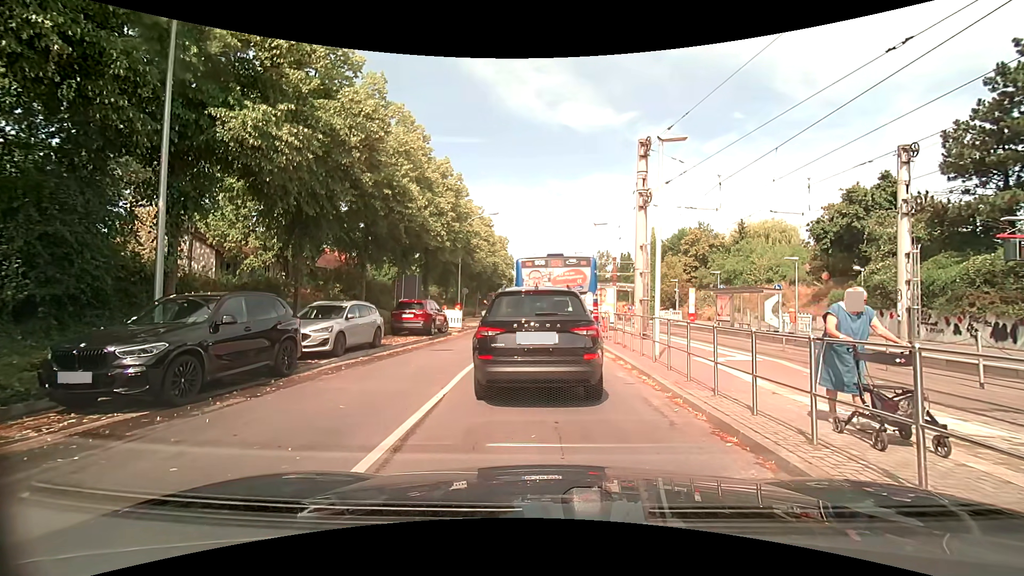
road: tertiary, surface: asphalt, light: Day
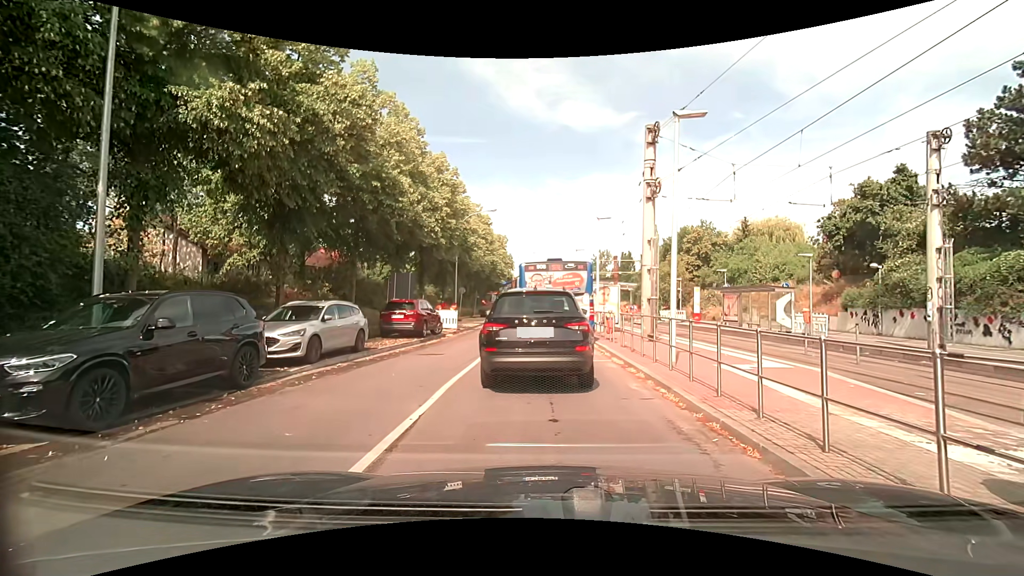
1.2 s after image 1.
(0.0, +1.5) m; +2°
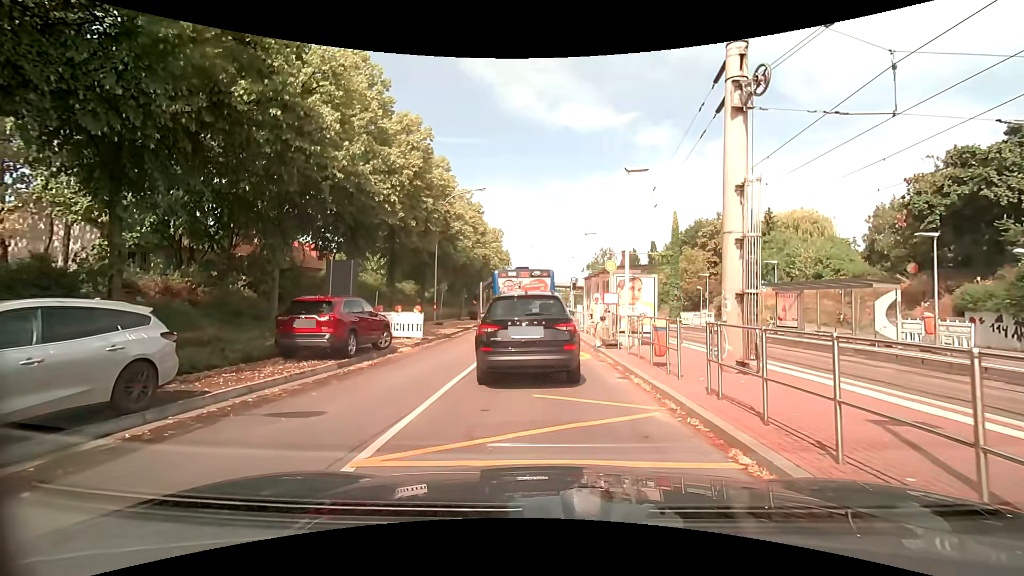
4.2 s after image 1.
(-0.1, +8.2) m; +1°
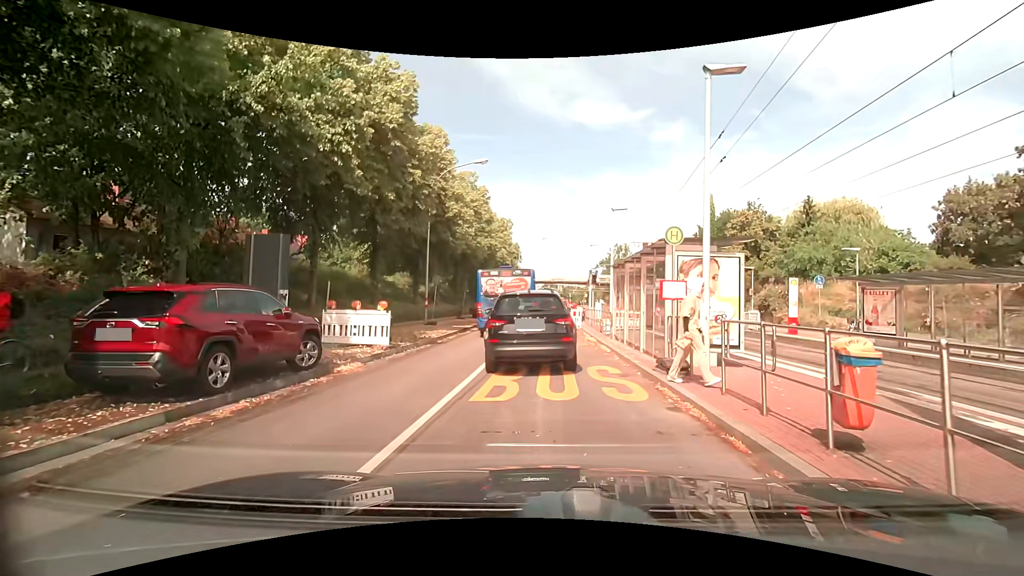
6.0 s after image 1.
(-0.2, +5.9) m; -2°
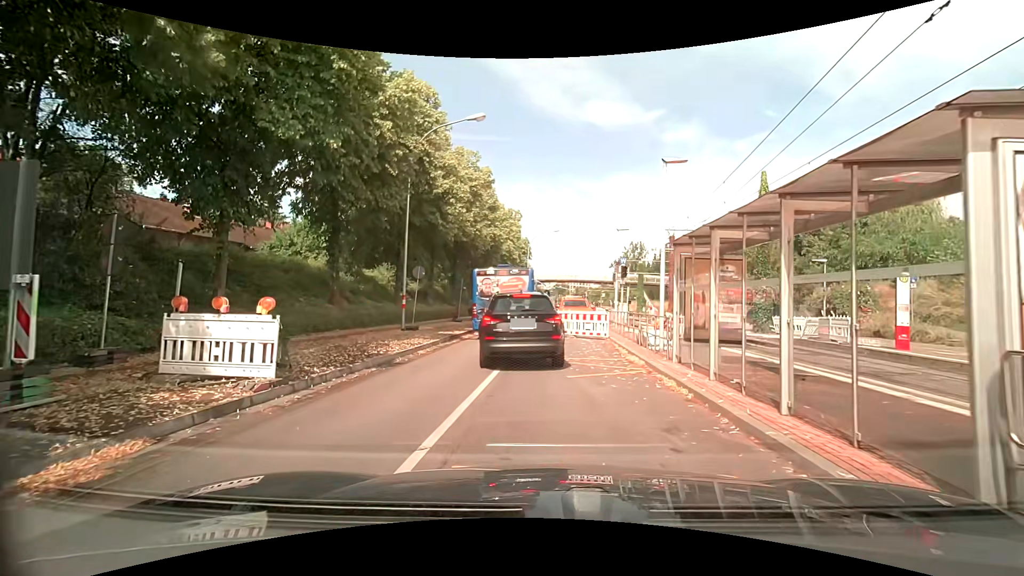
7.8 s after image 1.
(-0.1, +7.0) m; -2°
(0, +10) (-1, +20) (-2, +30) (0, +40) (+1, +50) (+2, +60) (+3, +70) (+3, +80) (+4, +90) (+5, +100) m
